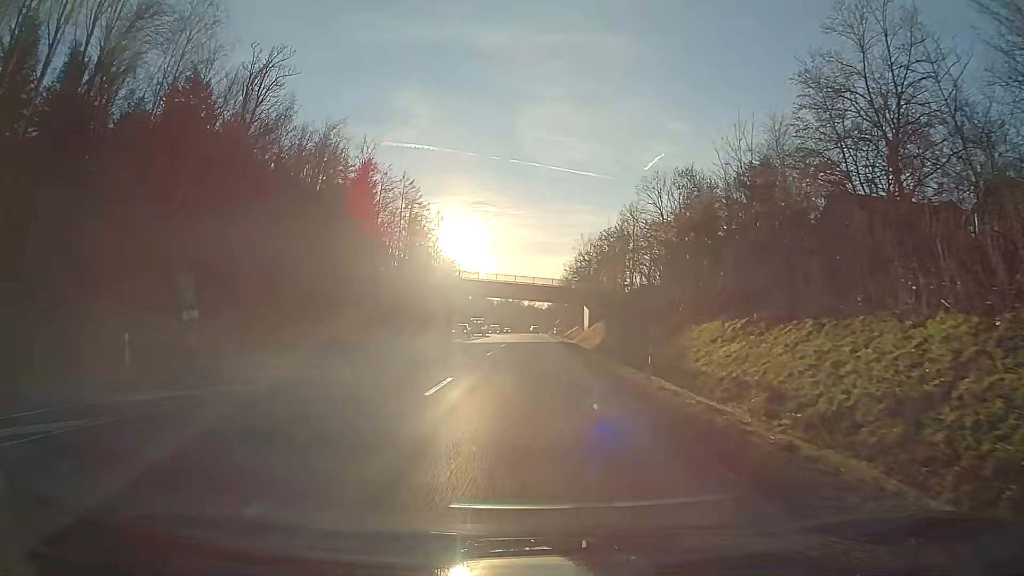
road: secondary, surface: asphalt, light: Day
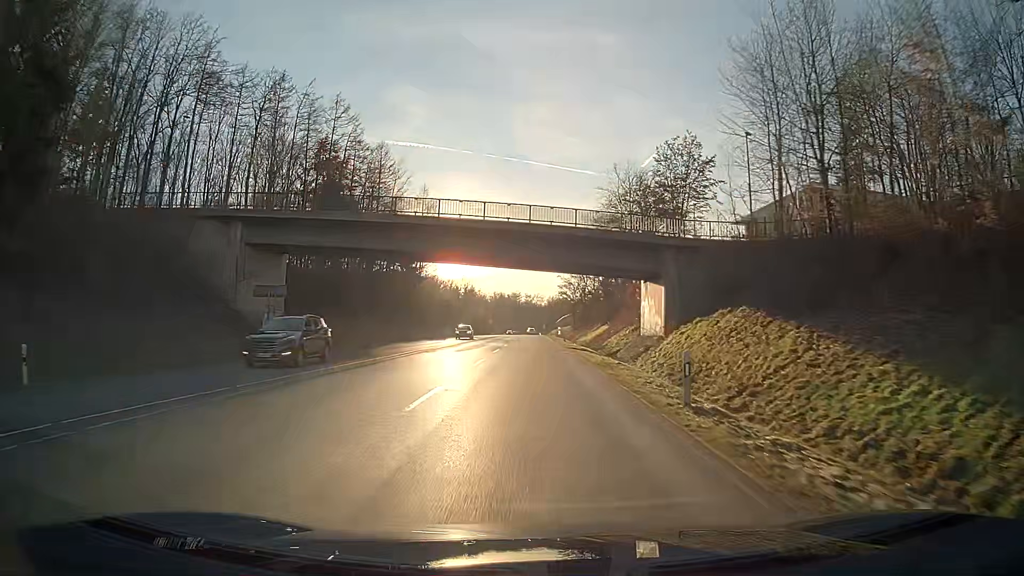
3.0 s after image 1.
(+0.1, +53.8) m; 0°
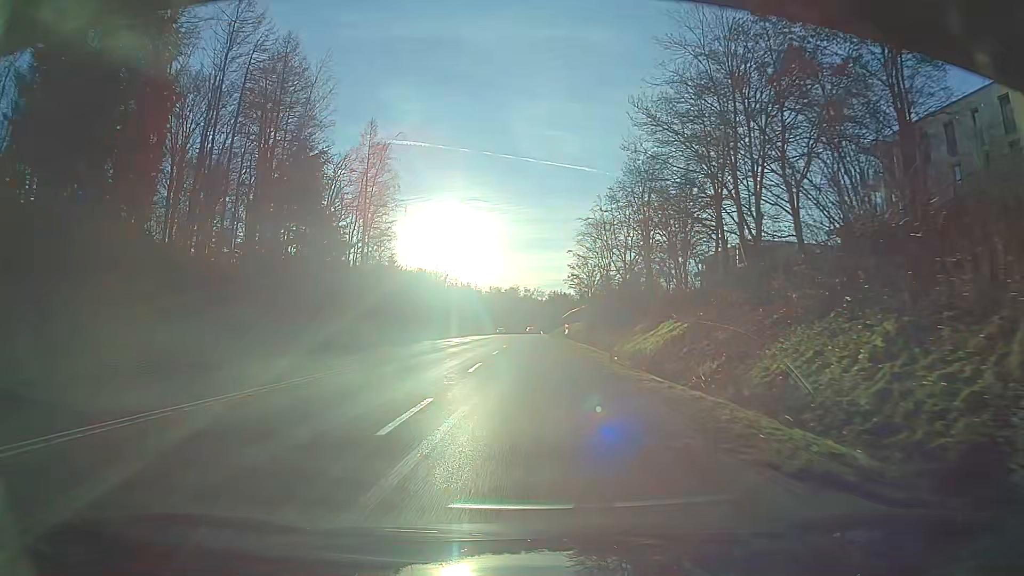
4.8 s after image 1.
(+0.2, +37.4) m; +1°
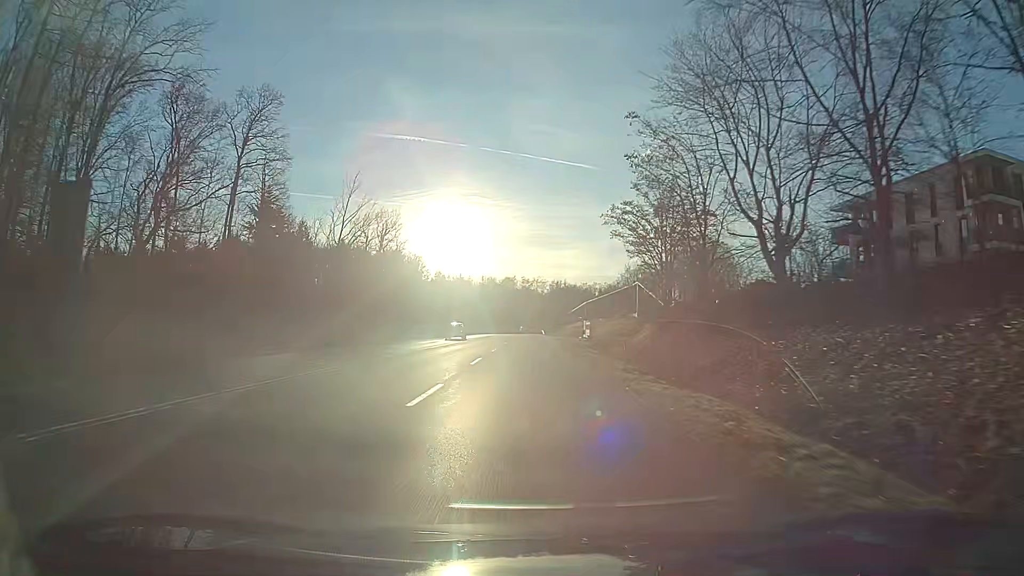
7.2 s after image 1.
(-0.8, +54.9) m; -1°
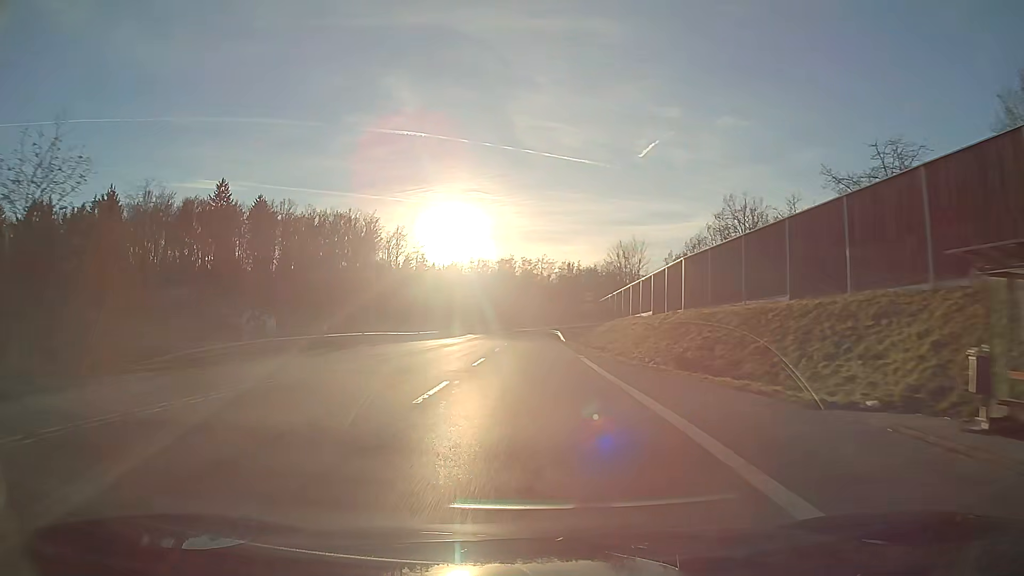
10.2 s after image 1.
(+0.1, +74.7) m; 0°
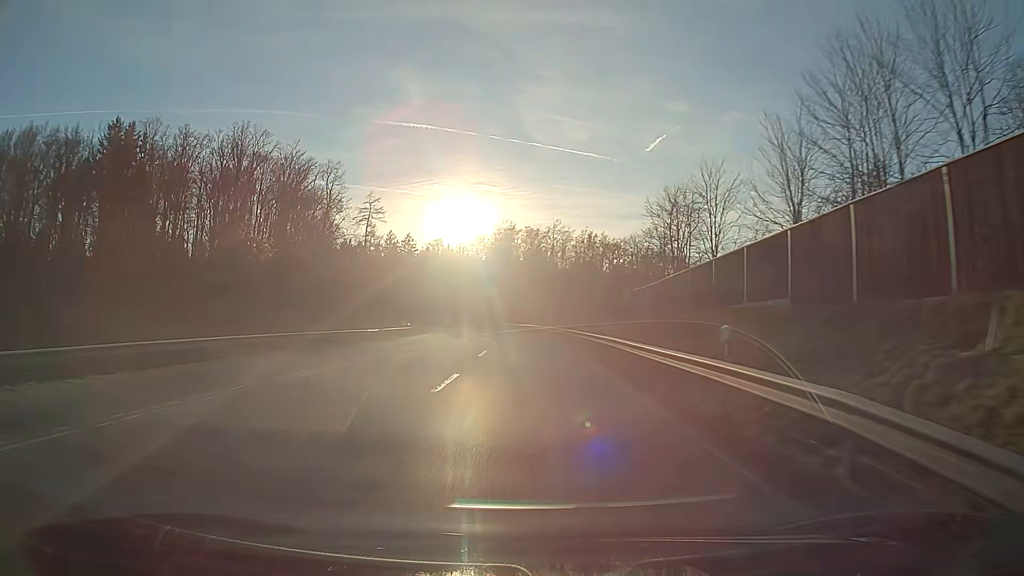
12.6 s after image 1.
(-0.2, +59.6) m; -1°
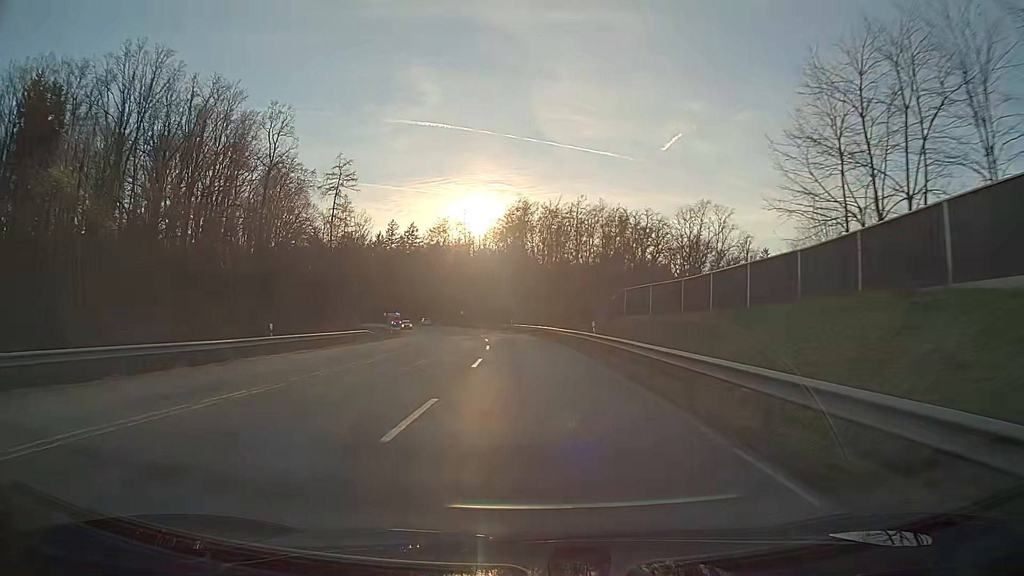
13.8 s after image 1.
(-0.4, +29.2) m; -2°
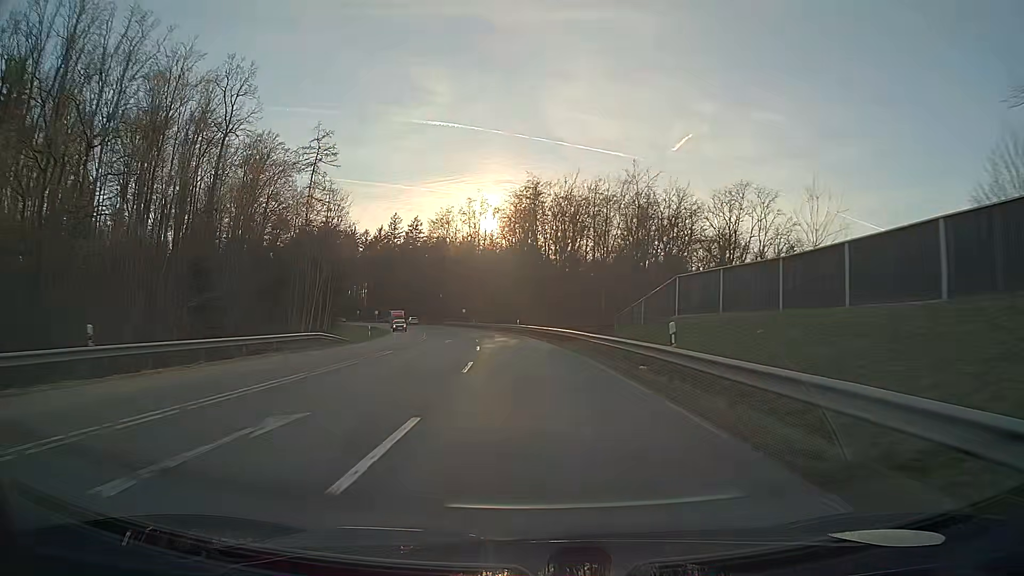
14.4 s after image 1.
(-0.1, +14.5) m; -1°
